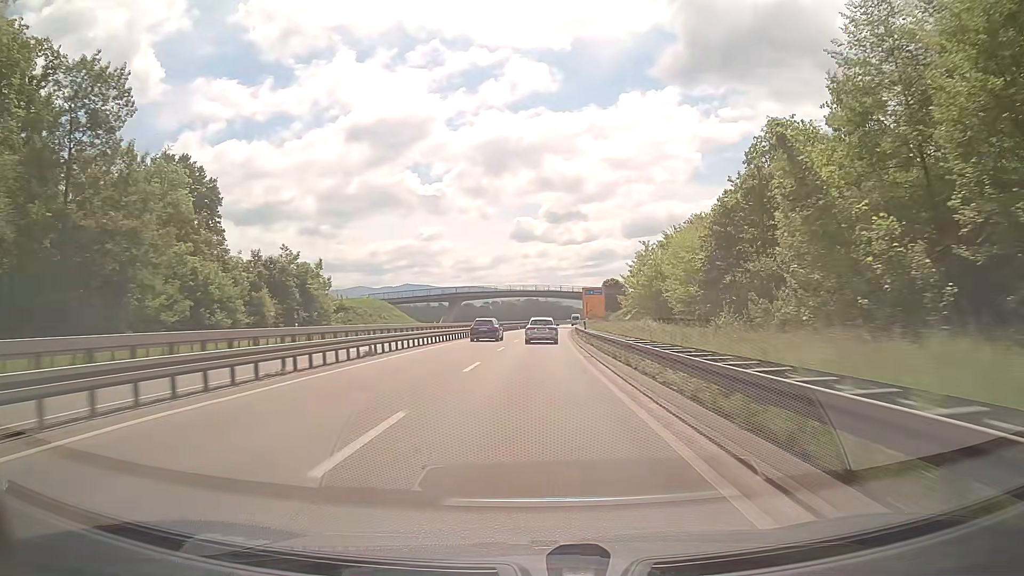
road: trunk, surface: asphalt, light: Day
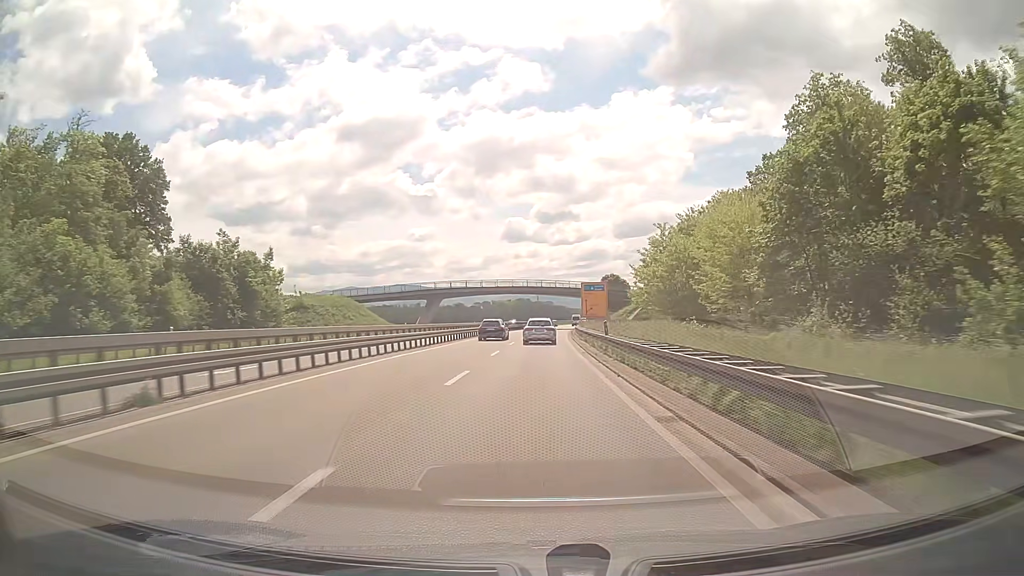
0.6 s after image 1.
(+0.1, +15.6) m; +1°
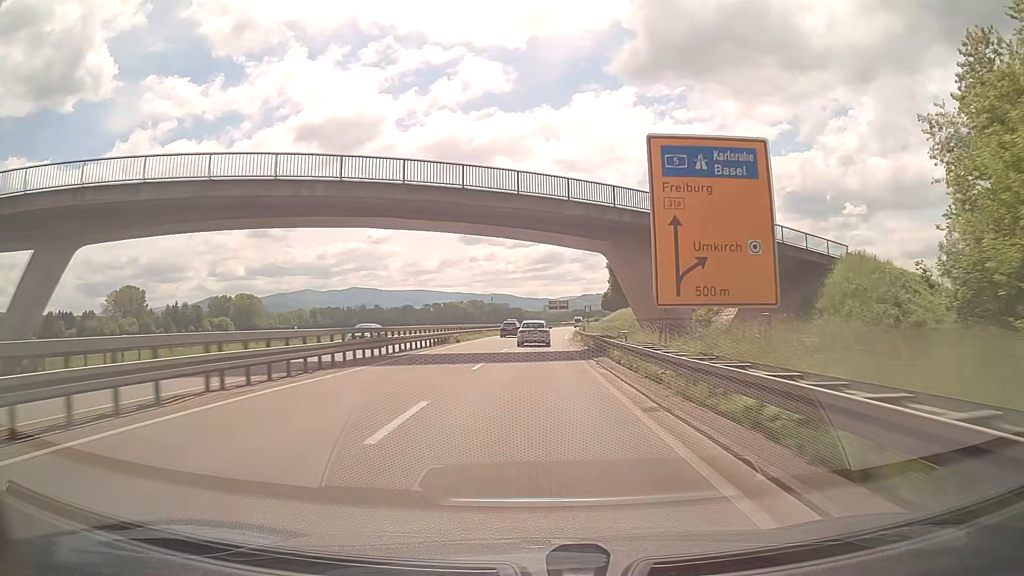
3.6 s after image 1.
(+2.7, +78.5) m; +4°
(0, +10) (0, +20) (0, +30) (+1, +40) (+1, +50) (+2, +60) (+2, +70) (+3, +80) (+4, +90) (+4, +100) m
